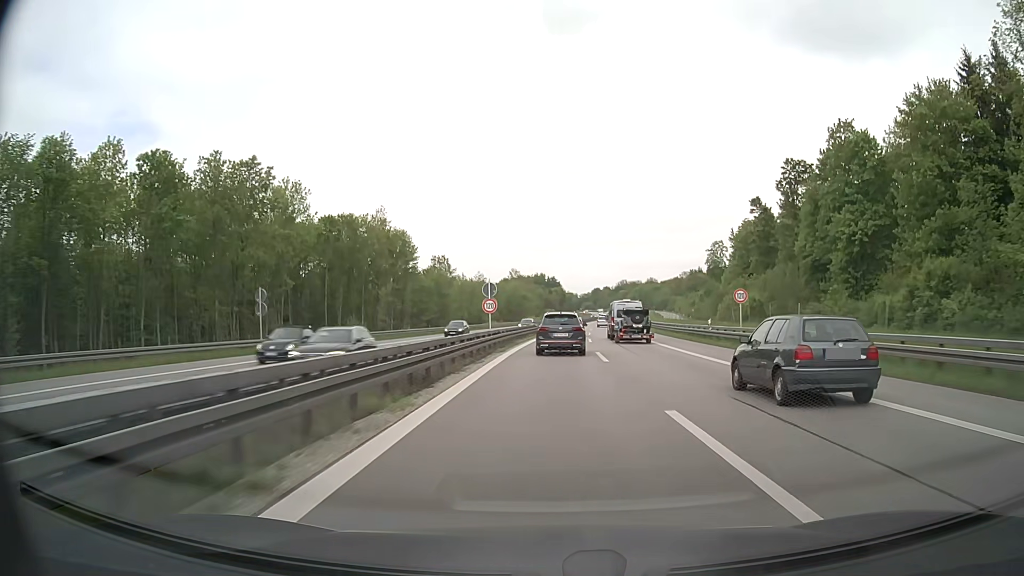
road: motorway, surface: asphalt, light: Day
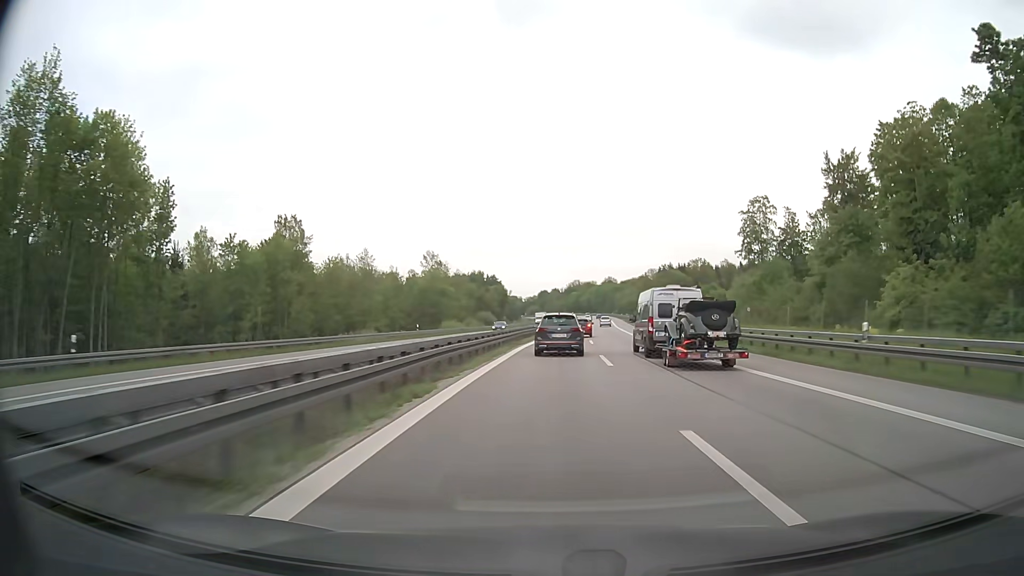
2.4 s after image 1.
(+3.0, +74.3) m; +5°
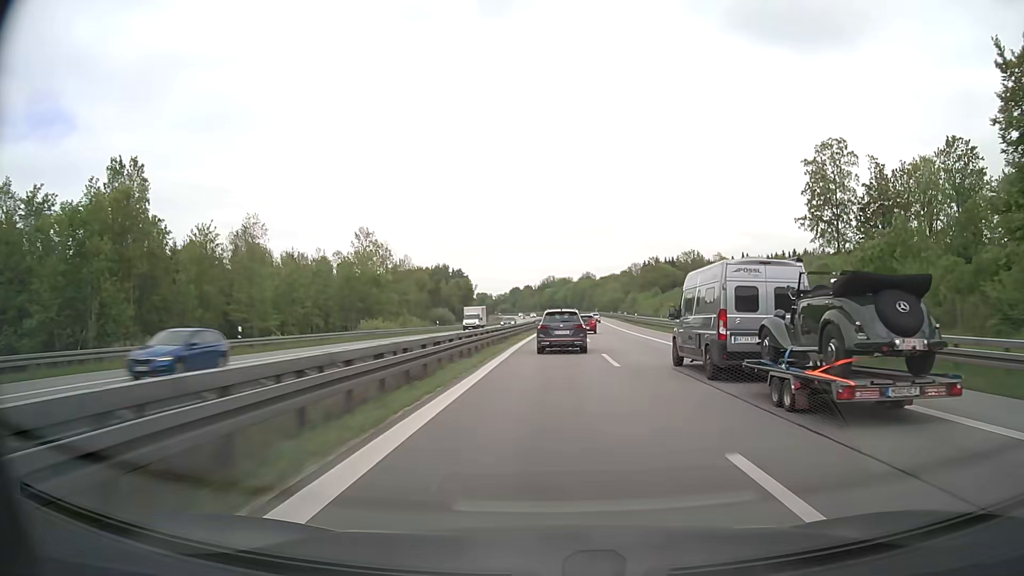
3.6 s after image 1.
(+0.8, +37.9) m; +2°
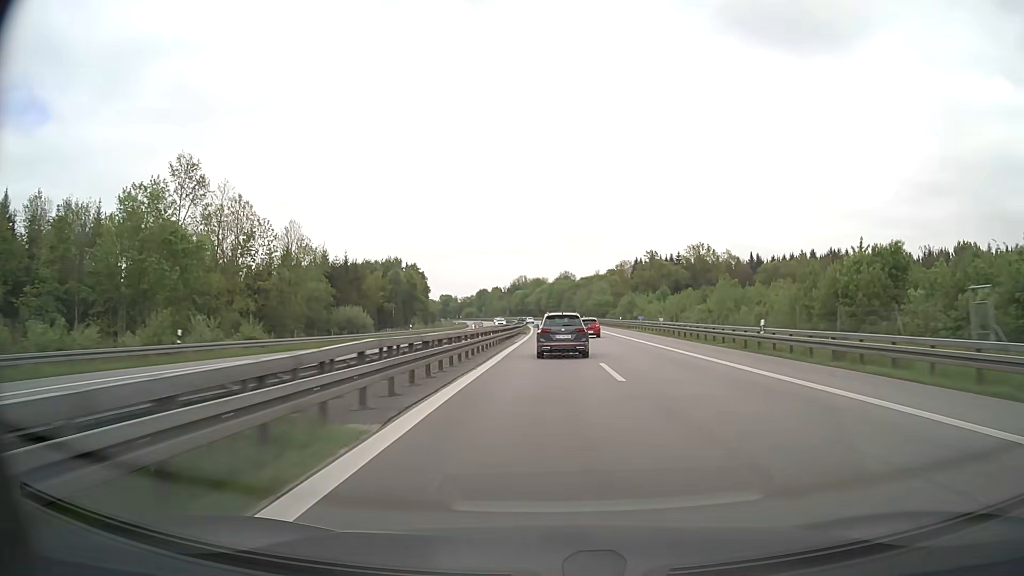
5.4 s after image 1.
(+1.3, +57.4) m; +2°
(0, +10) (0, +20) (0, +30) (0, +40) (0, +50) (0, +60) (0, +70) (0, +80) (0, +90) (0, +100) m
